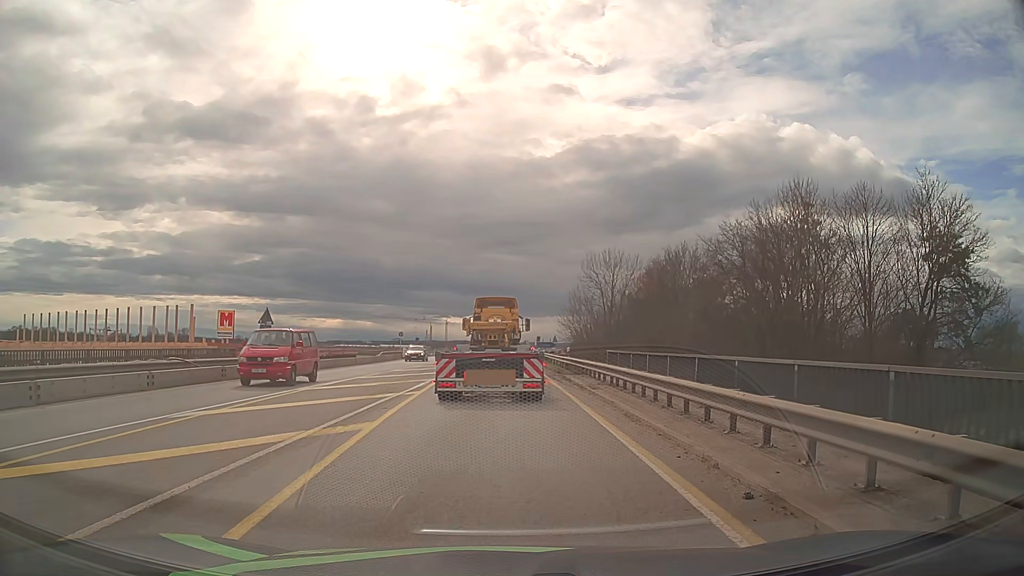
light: Day
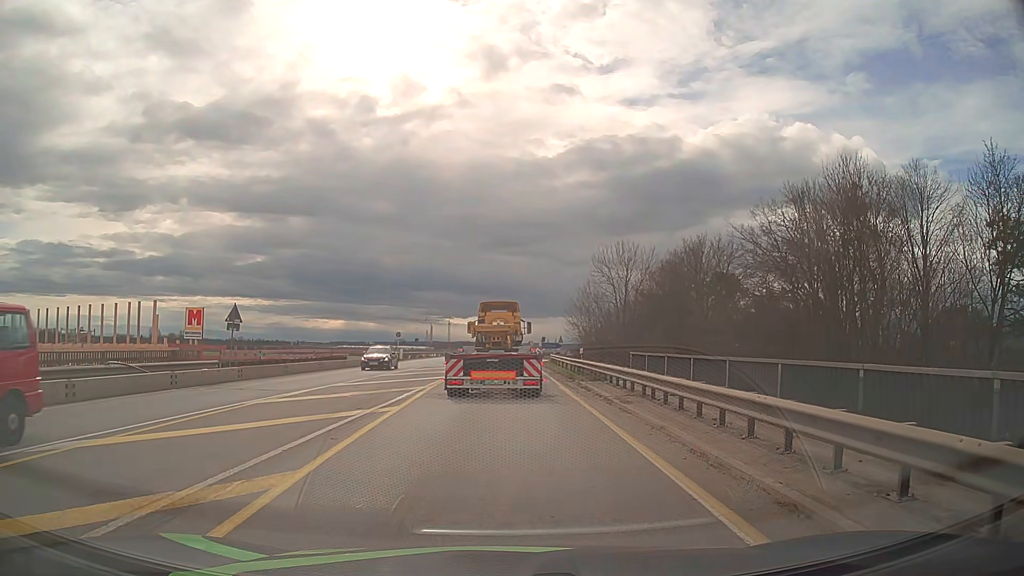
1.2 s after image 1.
(0.0, +4.6) m; 0°
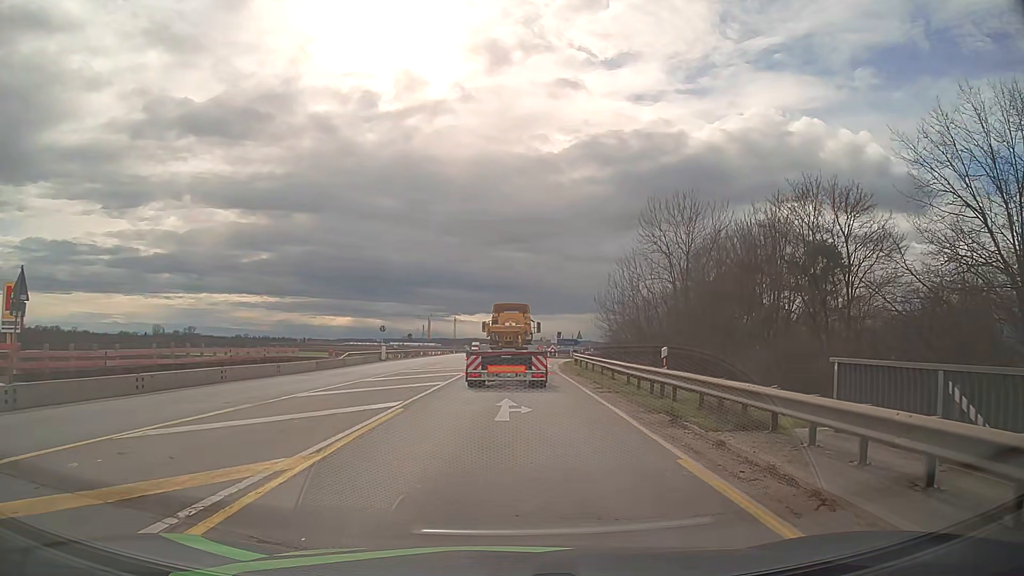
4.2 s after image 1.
(0.0, +14.9) m; -1°
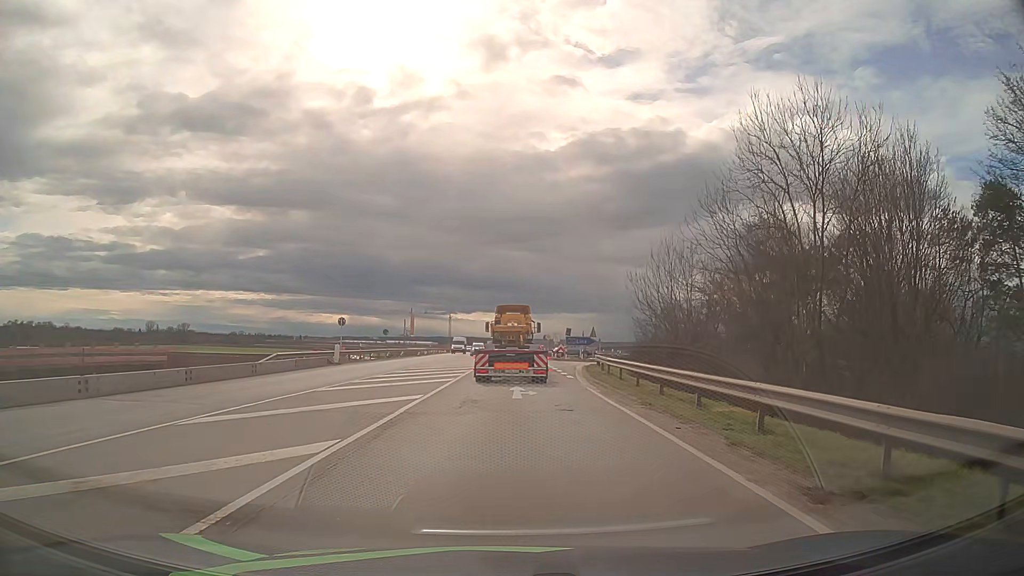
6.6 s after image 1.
(+0.1, +15.3) m; +1°
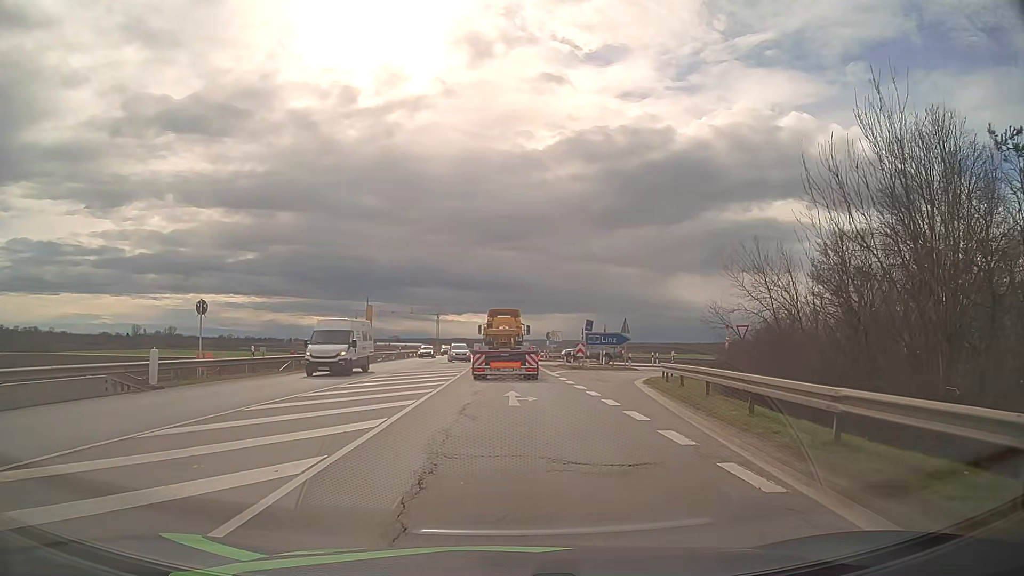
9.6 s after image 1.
(+0.1, +22.2) m; 0°
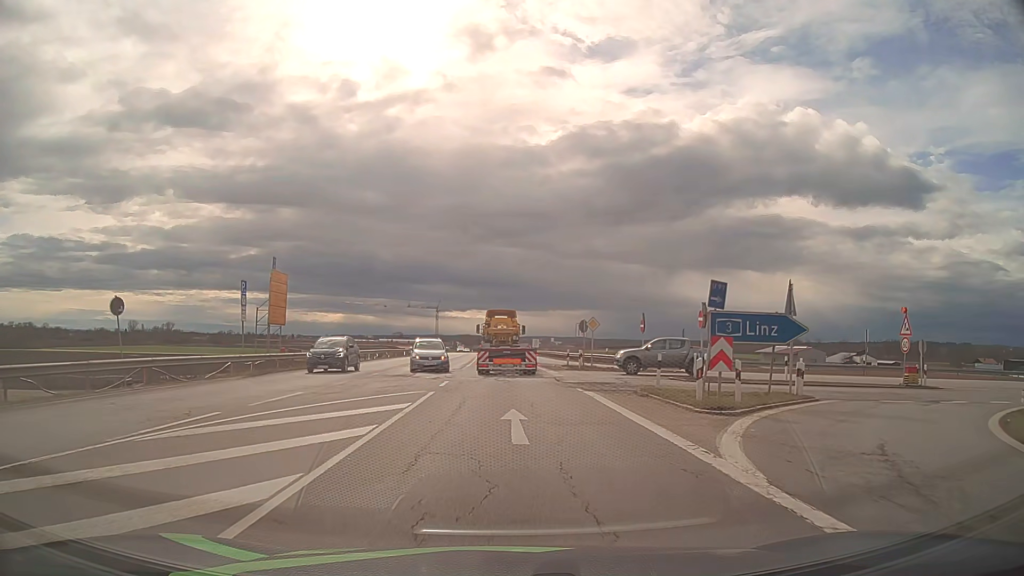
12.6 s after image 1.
(0.0, +26.4) m; 0°
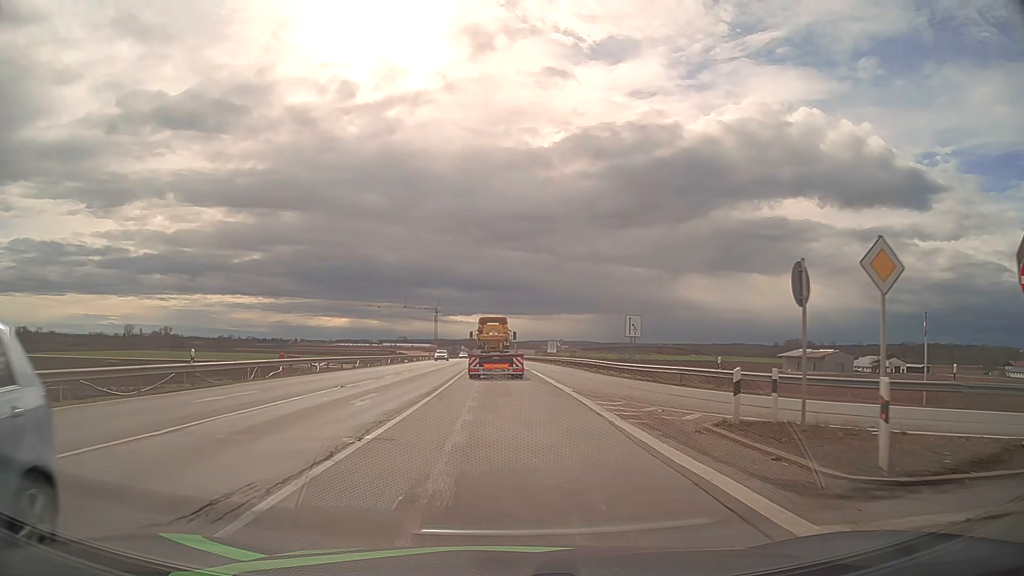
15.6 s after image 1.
(-0.1, +29.8) m; -1°
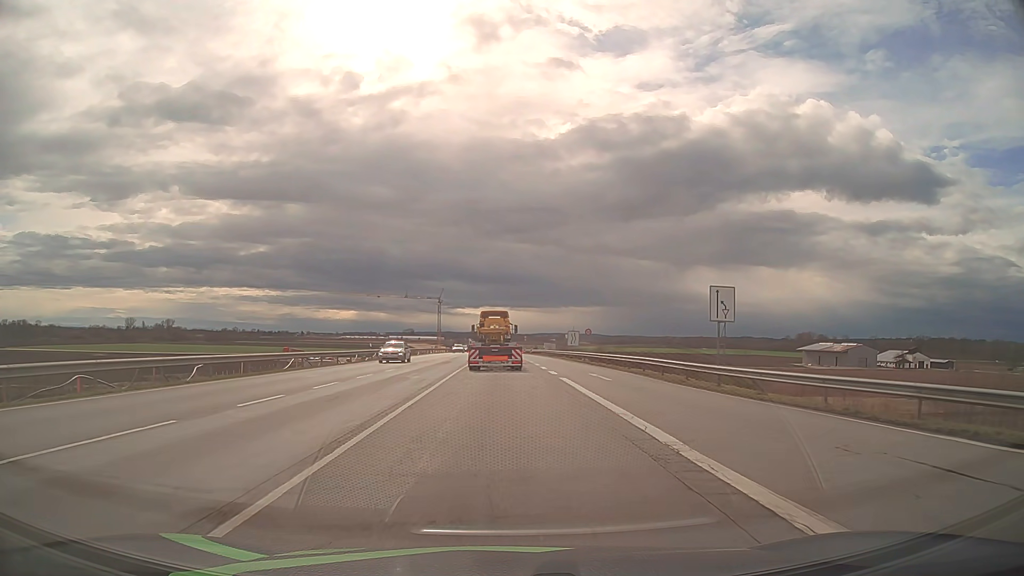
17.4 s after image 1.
(+0.1, +19.5) m; 0°
(0, +10) (0, +20) (0, +30) (0, +40) (-1, +50) (-1, +60) (-1, +70) (-1, +80) (-1, +90) (-2, +100) m
